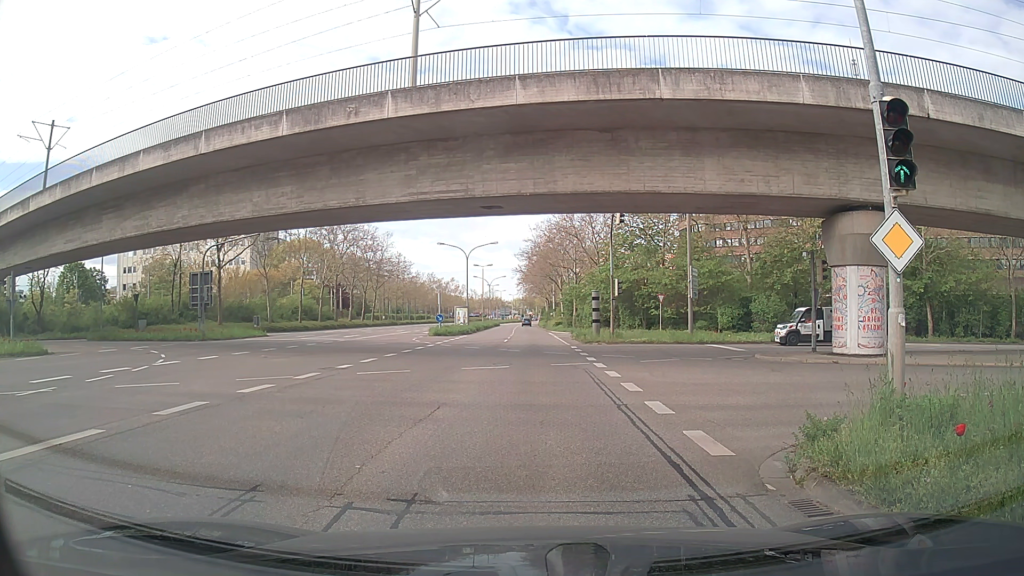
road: secondary_link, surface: asphalt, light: Day
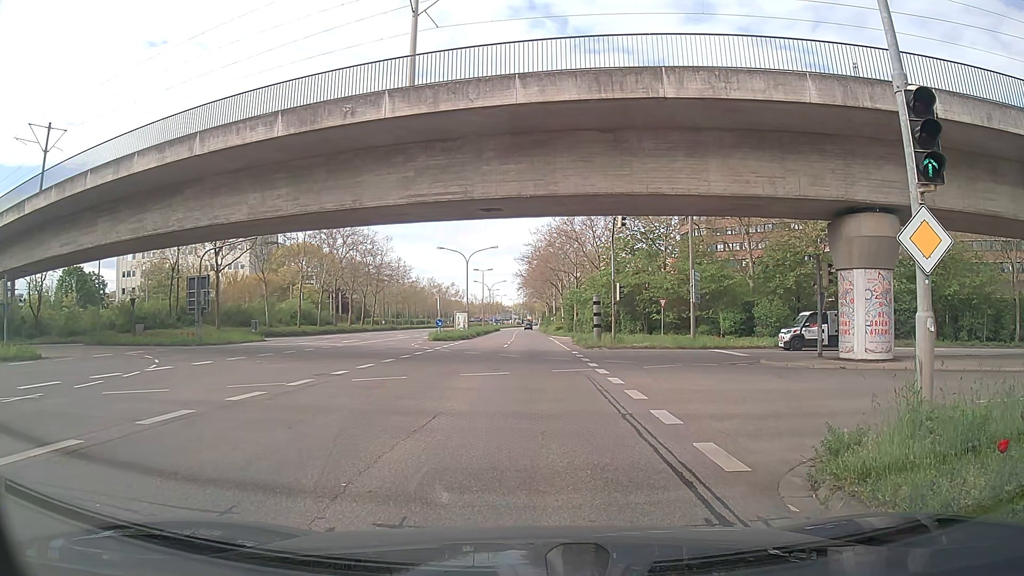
(0.0, +0.6) m; 0°
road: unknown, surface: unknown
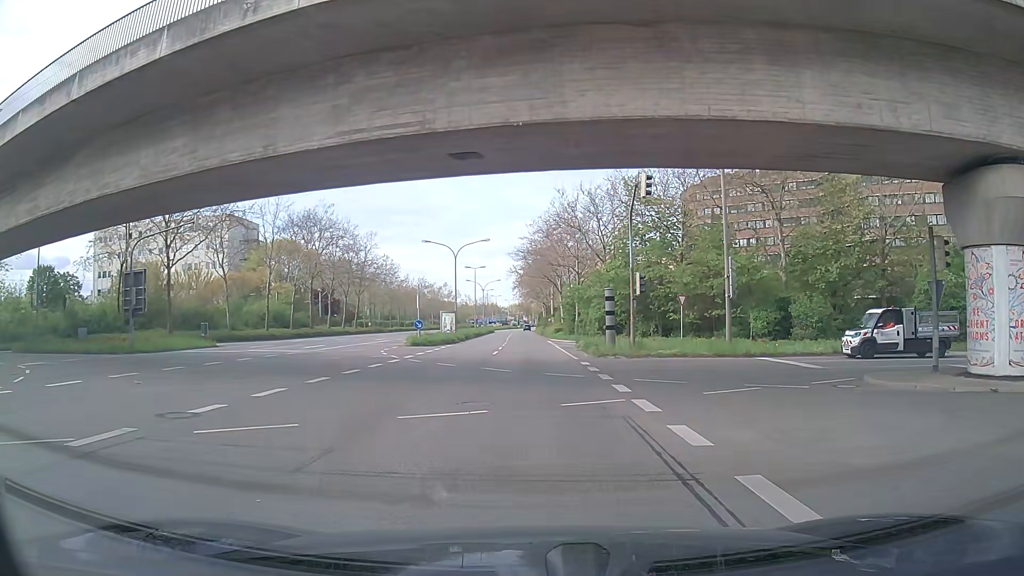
(+0.2, +8.2) m; +2°
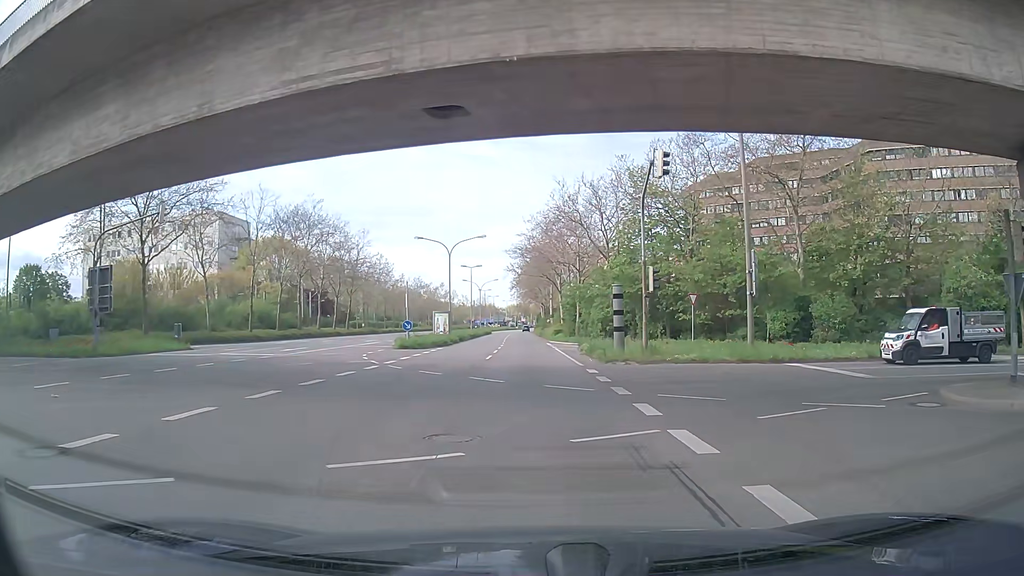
(0.0, +3.5) m; 0°
(0, +10) (0, +20) (0, +30) (-1, +40) (-1, +50) (-1, +60) (-1, +70) (-2, +80) (-2, +90) (-2, +100) m
